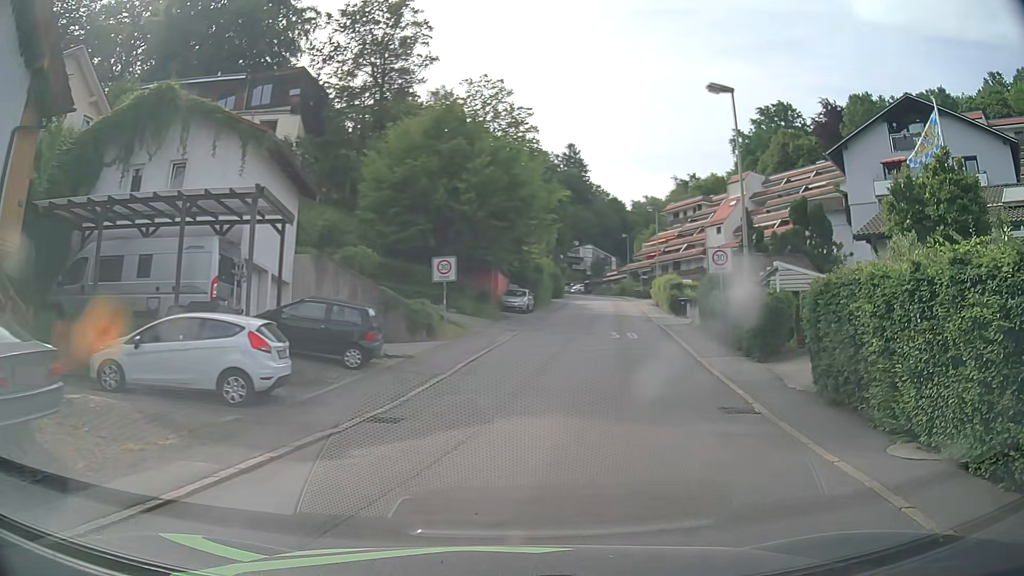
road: residential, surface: asphalt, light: Day
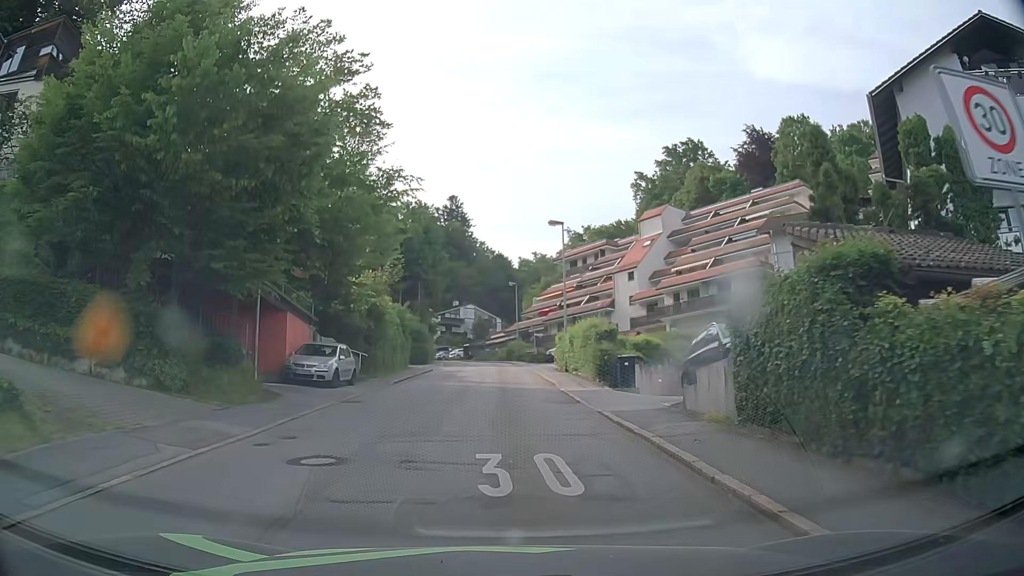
(+2.3, +19.1) m; +8°
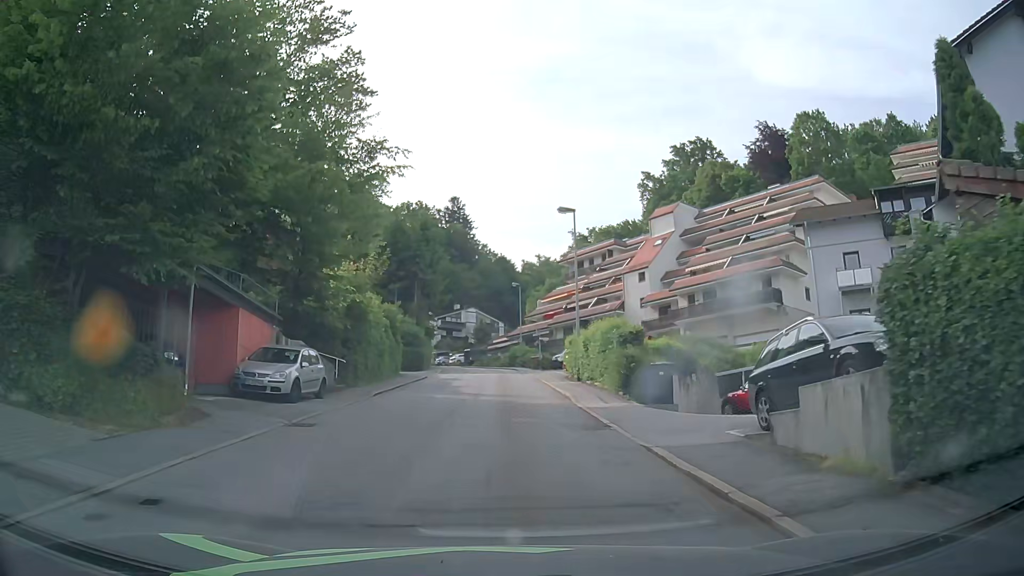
(0.0, +4.6) m; 0°
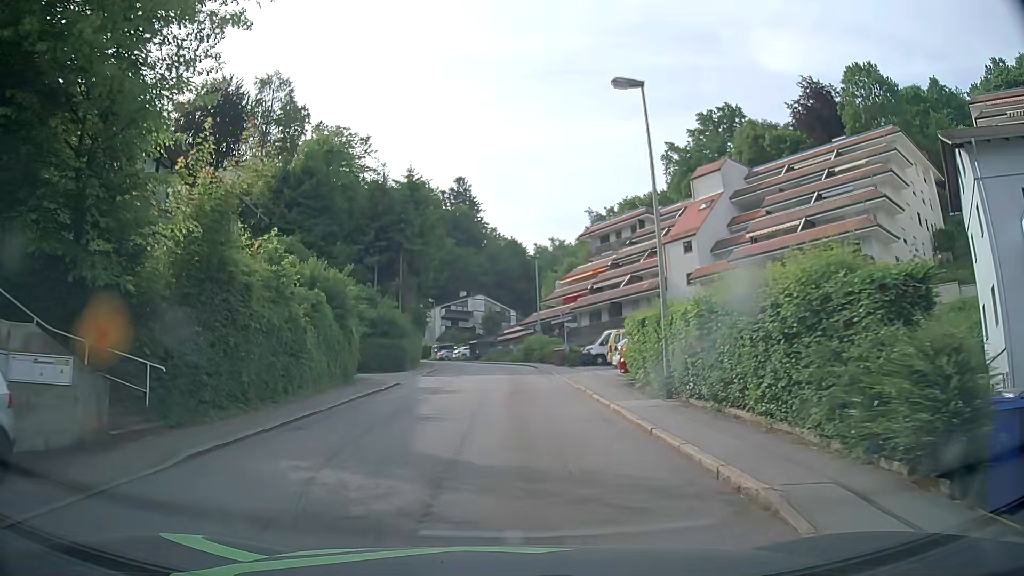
(-0.1, +14.4) m; -1°
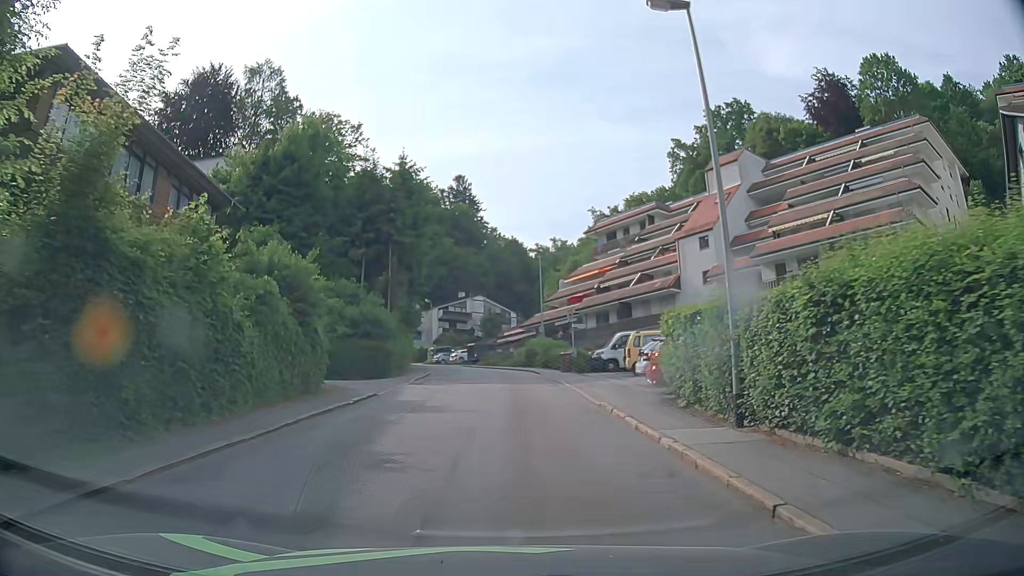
(0.0, +4.5) m; 0°
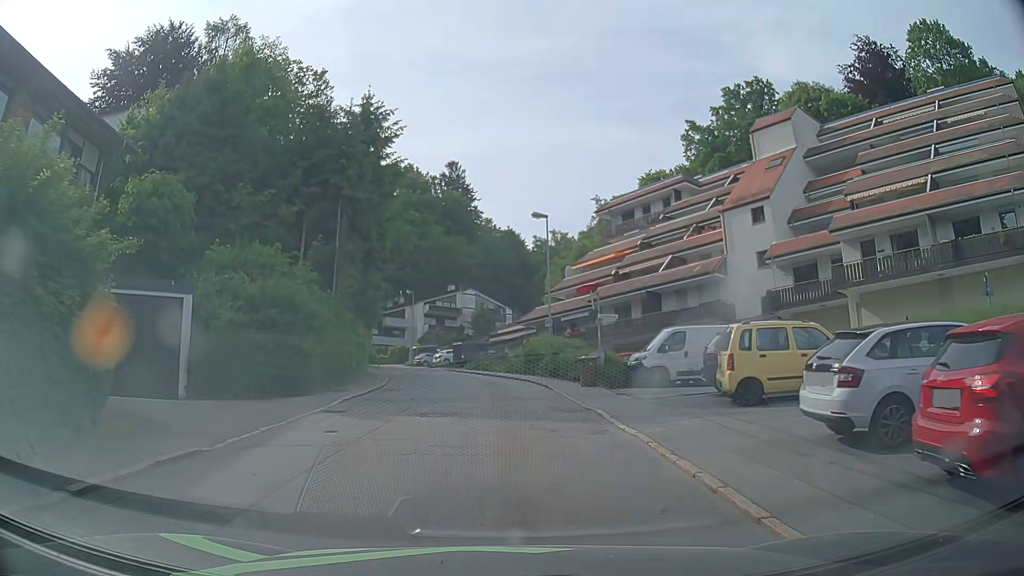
(0.0, +12.2) m; +1°
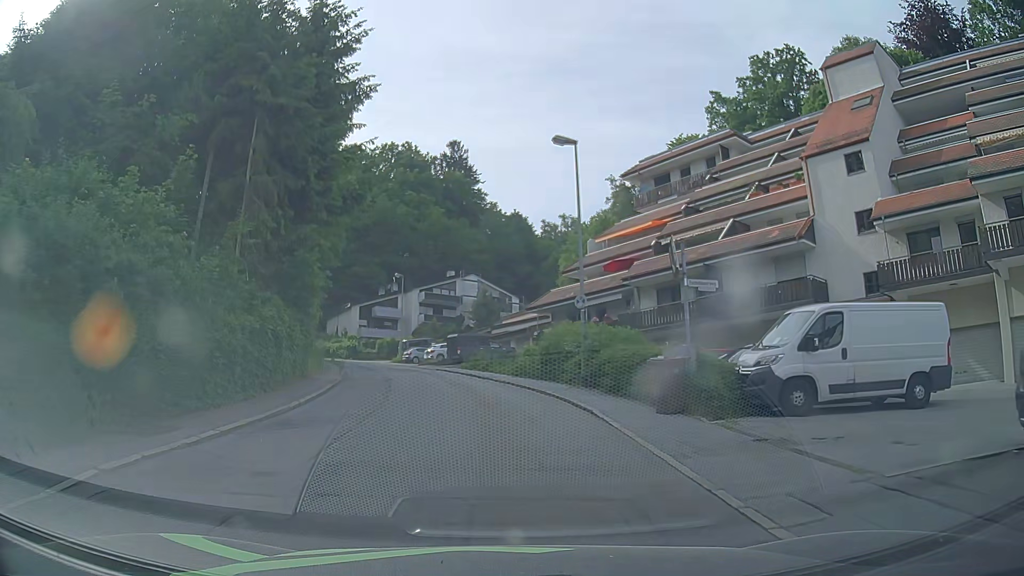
(-0.1, +11.5) m; -1°
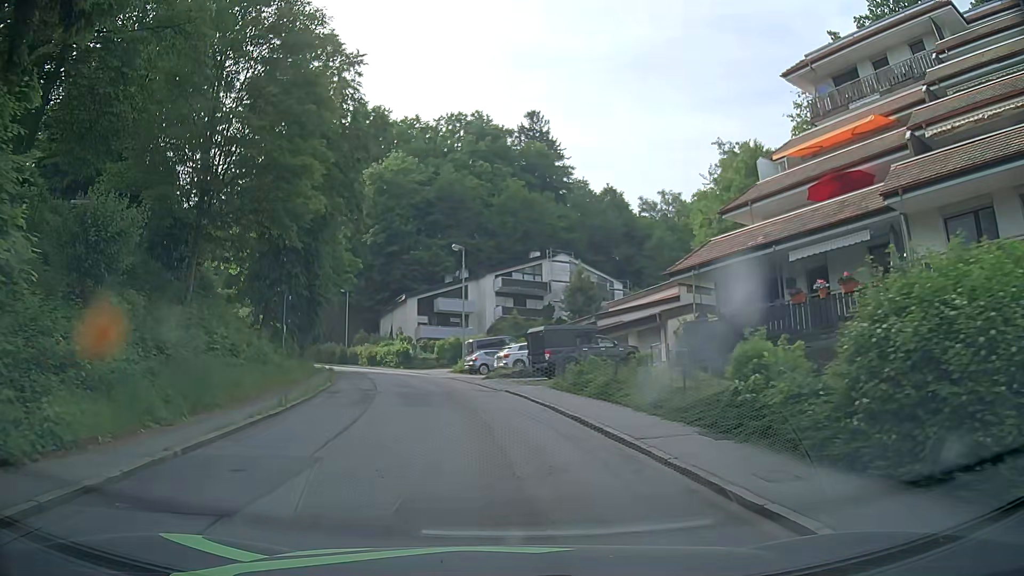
(-0.9, +19.5) m; -8°
(0, +10) (-1, +20) (-3, +30) (-5, +40) (-8, +49) (-12, +58) (-18, +67) (-24, +75) (-30, +82) (-37, +90) m
